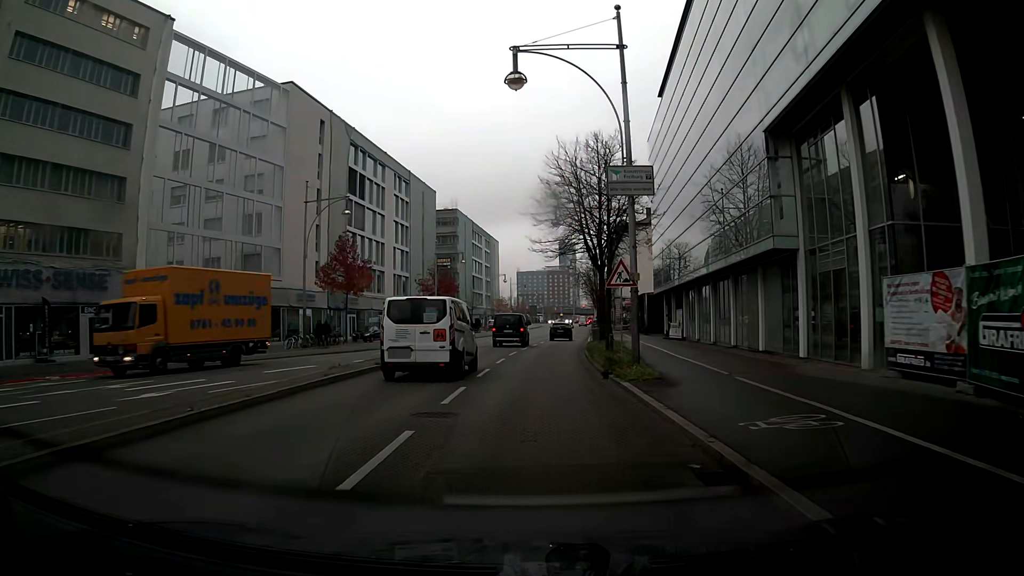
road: primary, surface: asphalt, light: Day
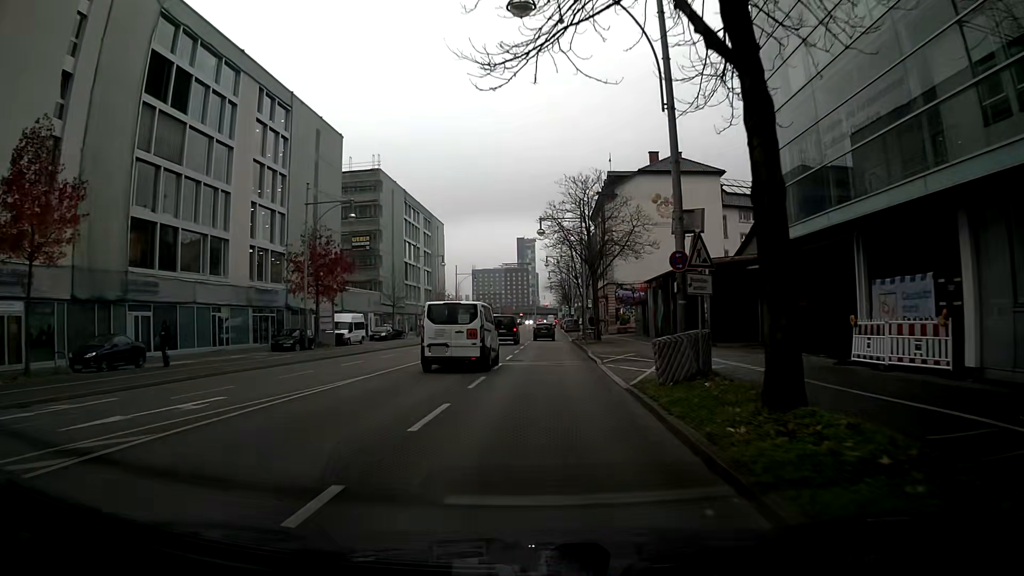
(+1.1, +32.8) m; +4°
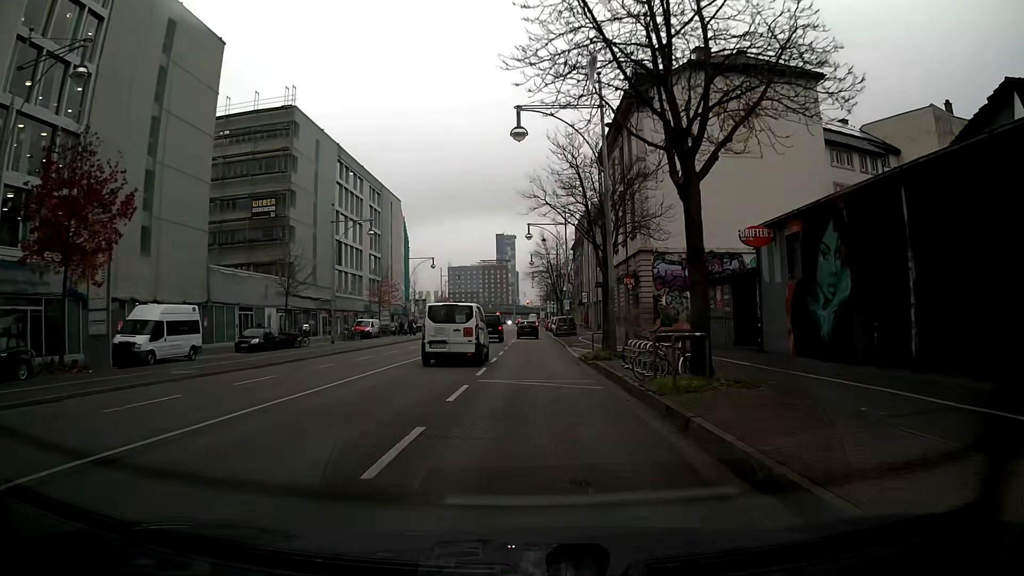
(+0.4, +26.8) m; +1°
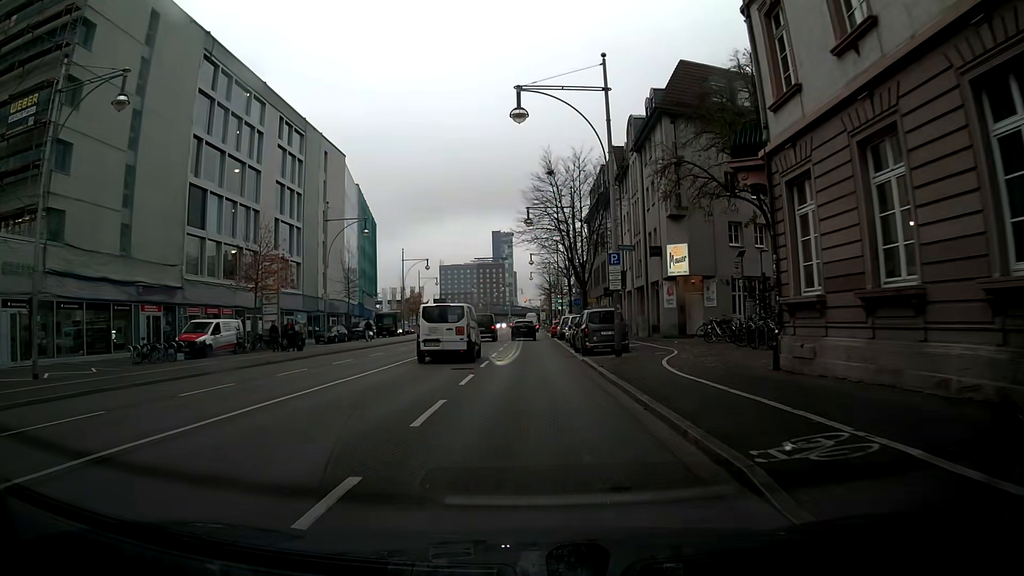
(-0.2, +33.1) m; -1°
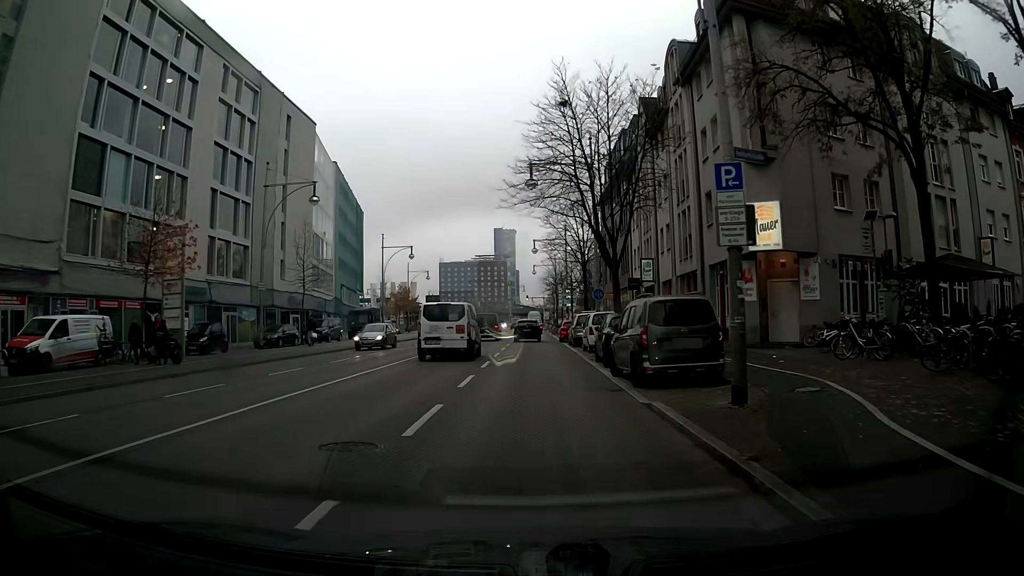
(0.0, +12.8) m; +1°
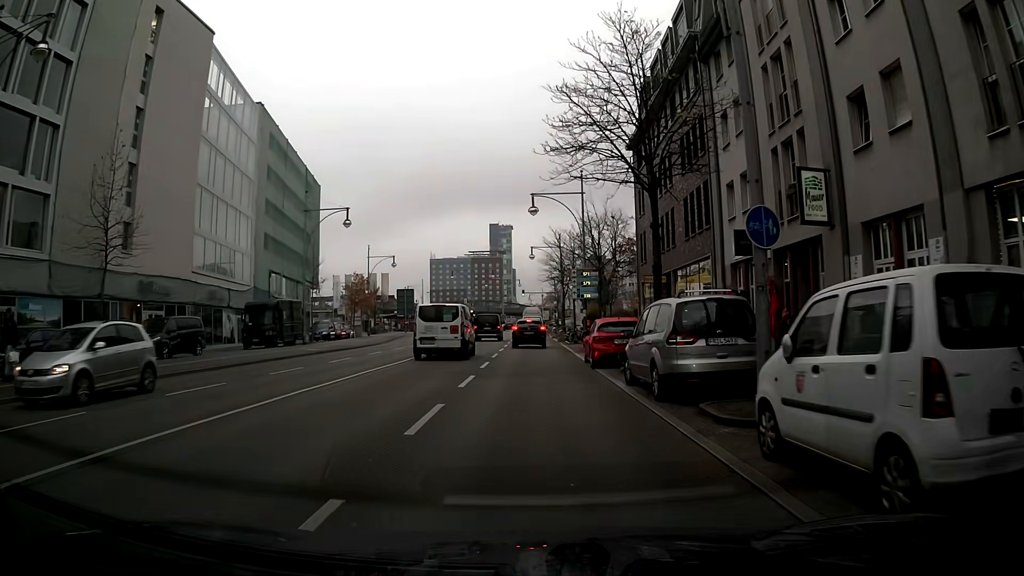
(-0.2, +23.8) m; 0°
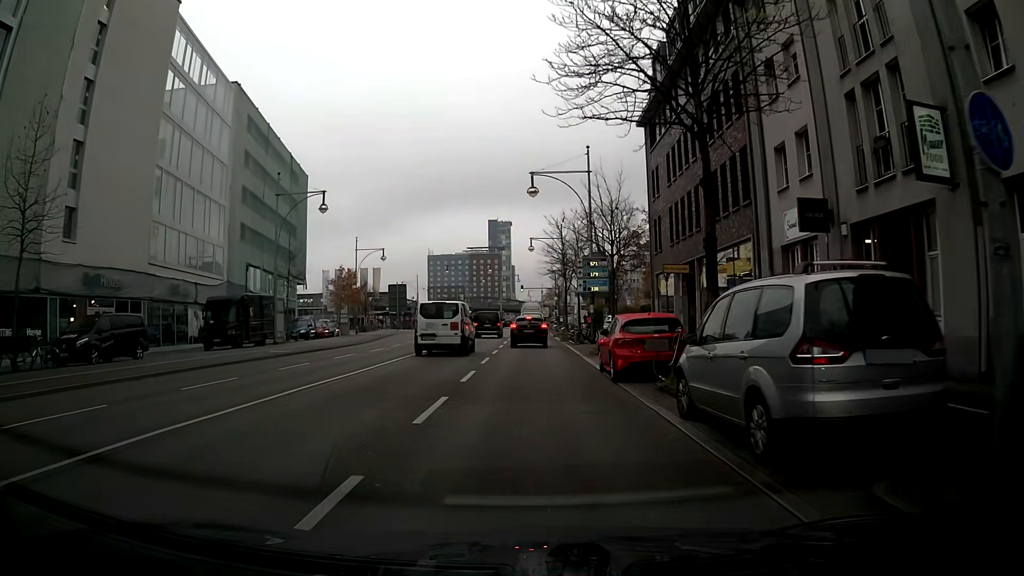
(0.0, +5.2) m; +1°
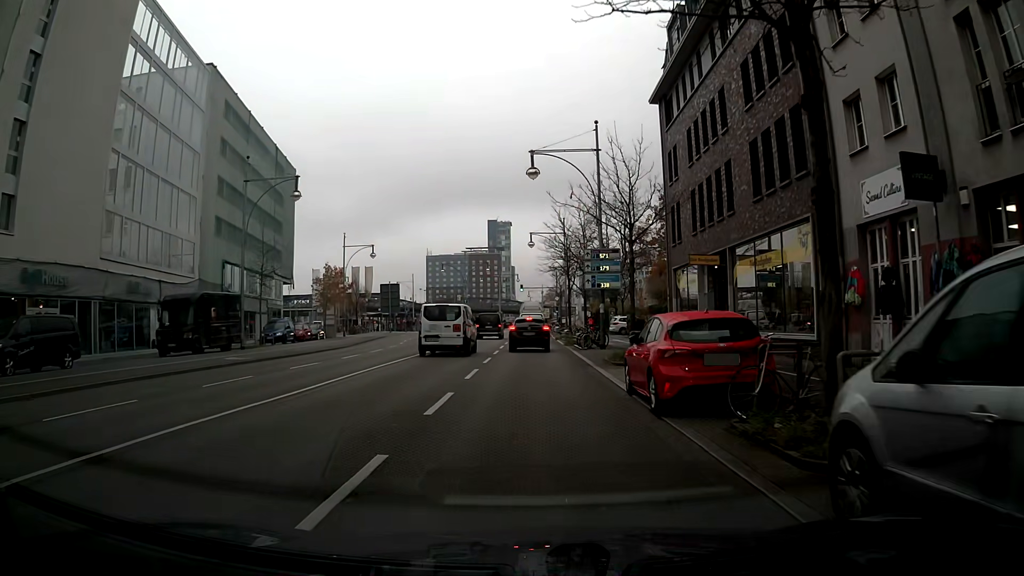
(0.0, +4.9) m; 0°
(0, +10) (0, +20) (0, +30) (0, +40) (0, +50) (0, +60) (-1, +70) (-1, +80) (-1, +90) (-1, +100) m
